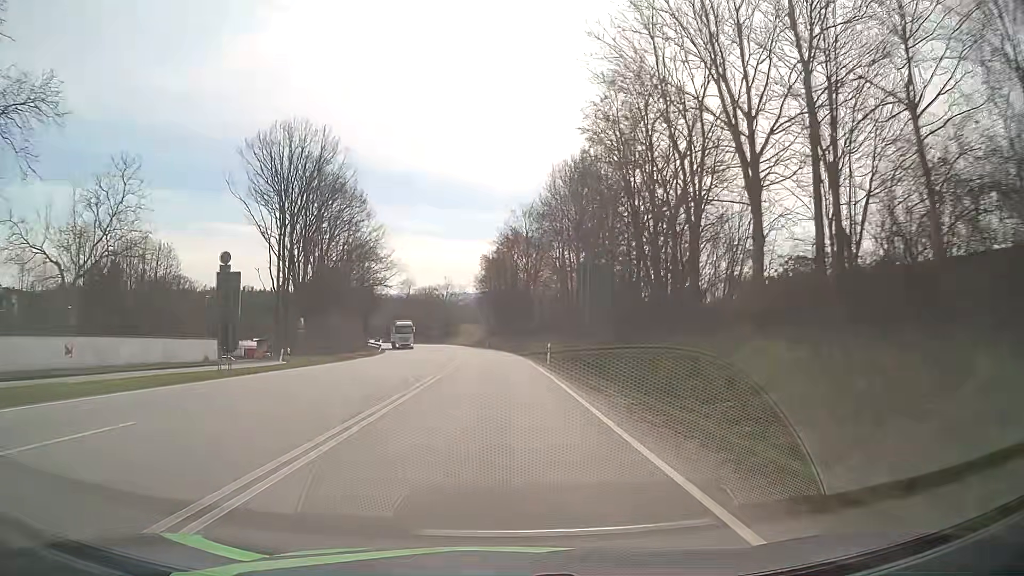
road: primary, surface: asphalt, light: Day
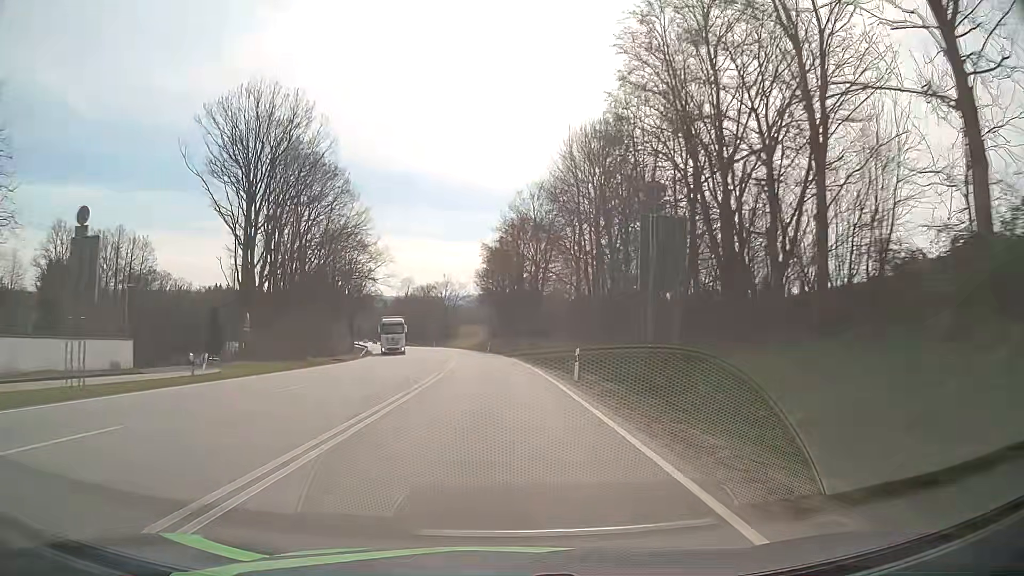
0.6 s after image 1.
(0.0, +12.2) m; 0°
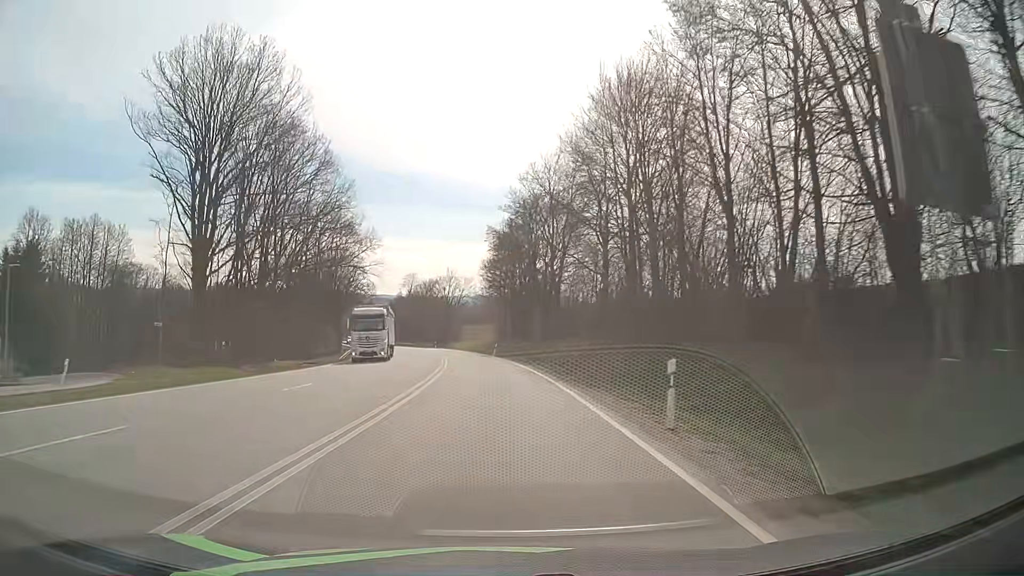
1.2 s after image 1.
(-0.1, +12.1) m; -1°
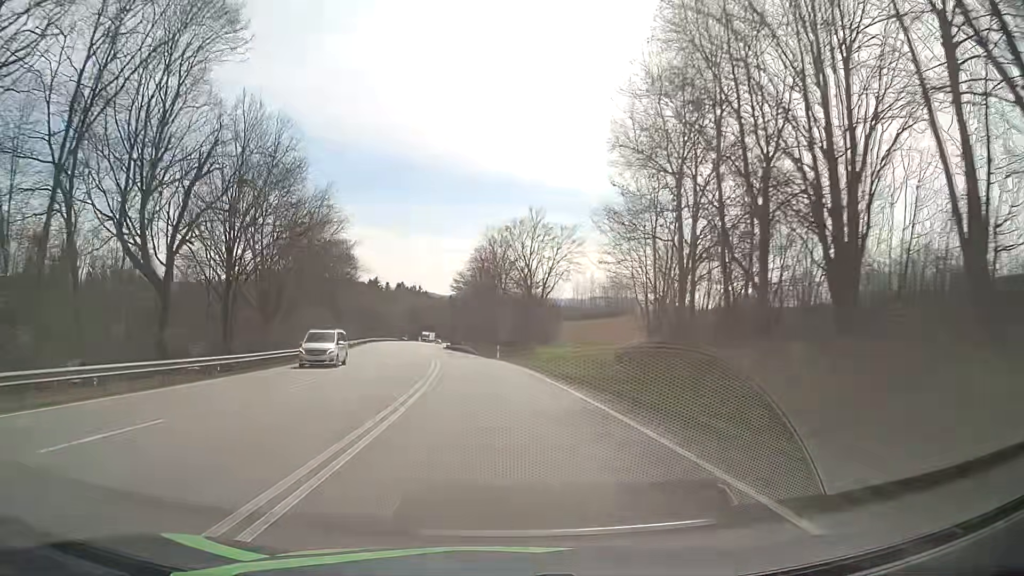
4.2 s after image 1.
(-3.7, +59.2) m; -8°
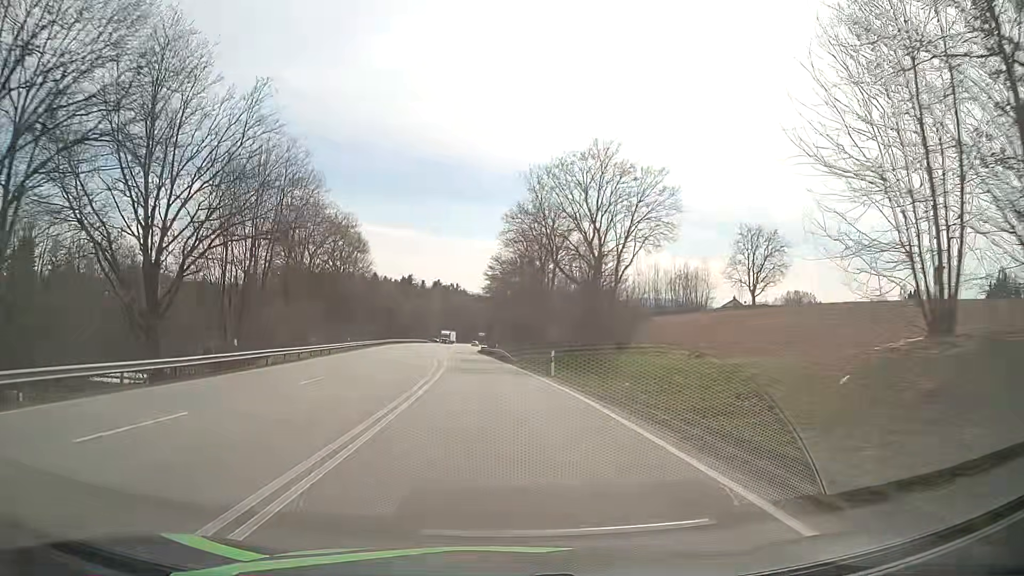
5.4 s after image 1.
(-0.6, +23.3) m; -3°
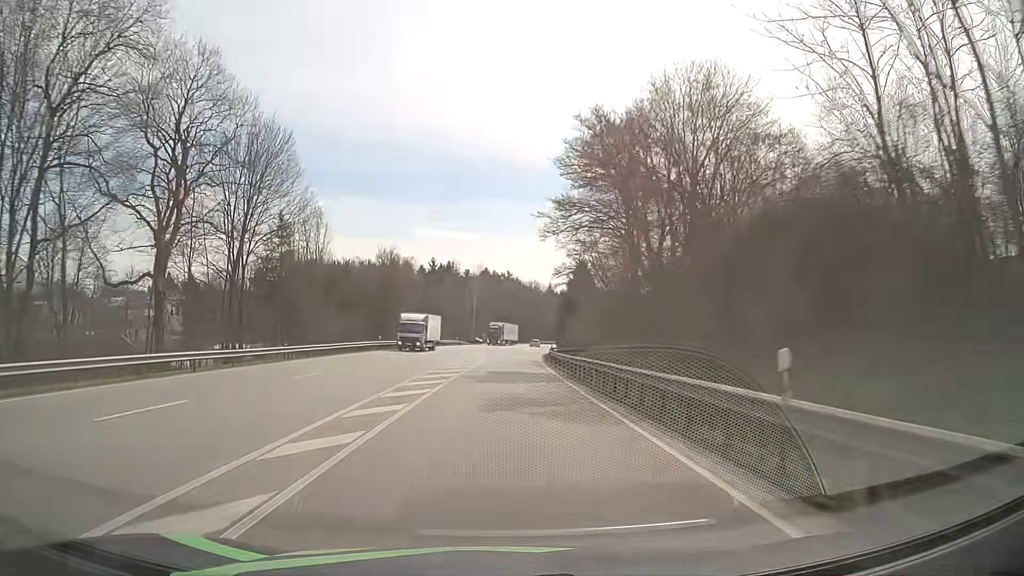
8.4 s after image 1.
(-3.2, +58.7) m; -5°
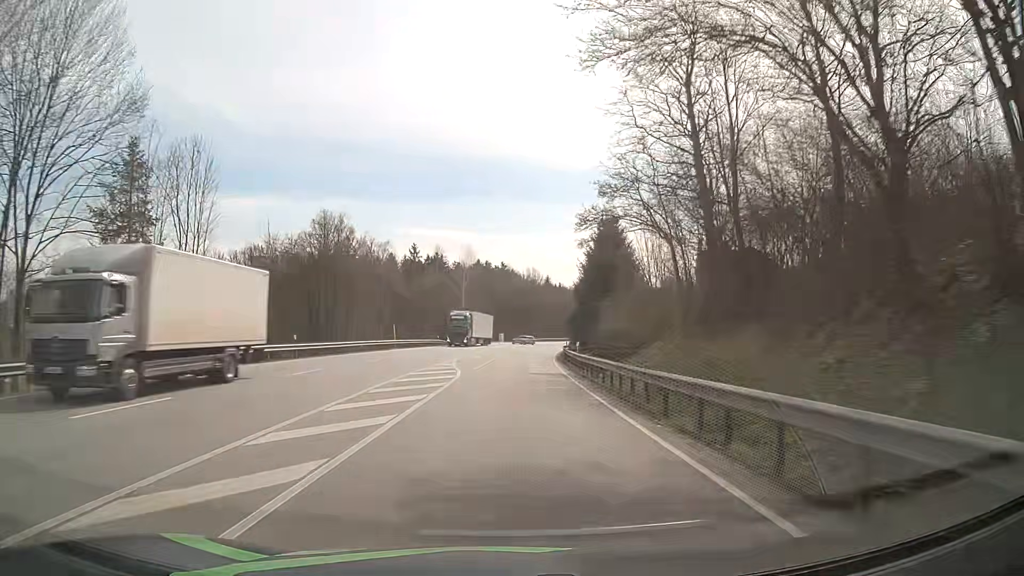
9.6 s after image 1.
(0.0, +23.8) m; 0°
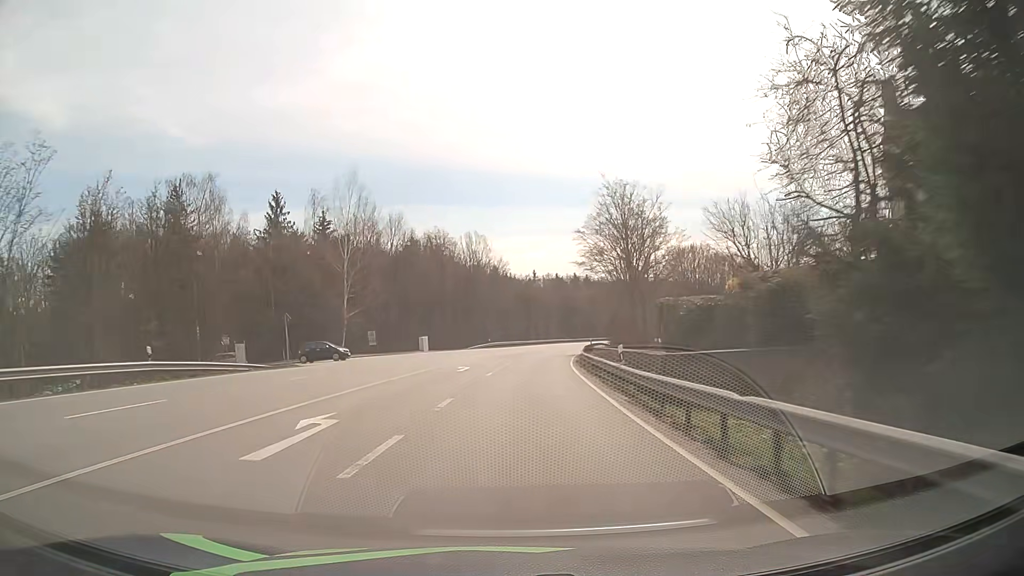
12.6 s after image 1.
(+1.8, +58.8) m; +4°
(0, +10) (0, +20) (+1, +30) (+2, +40) (+3, +50) (+4, +60) (+5, +70) (+7, +80) (+9, +89) (+11, +99) m
